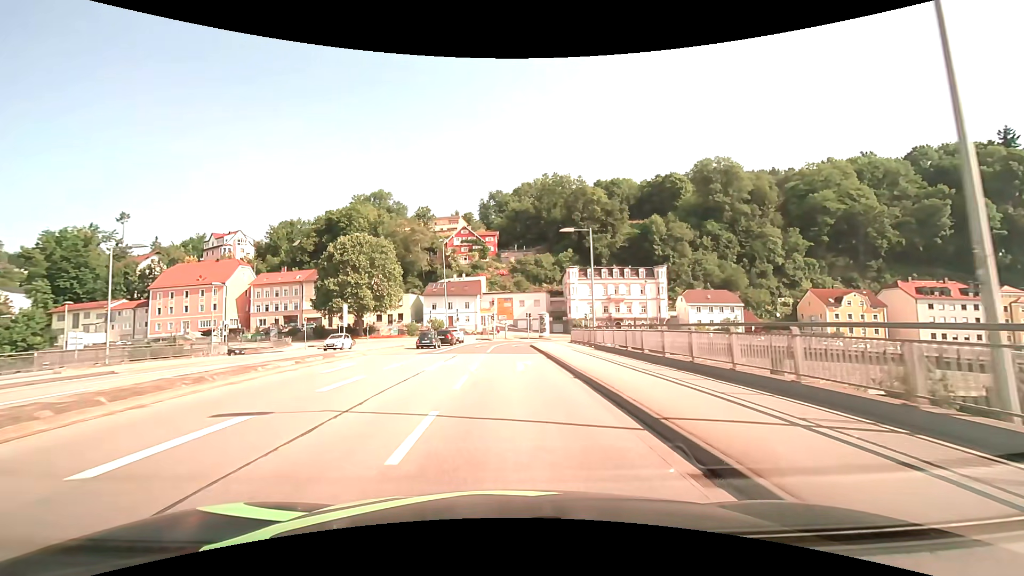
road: primary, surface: asphalt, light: Day
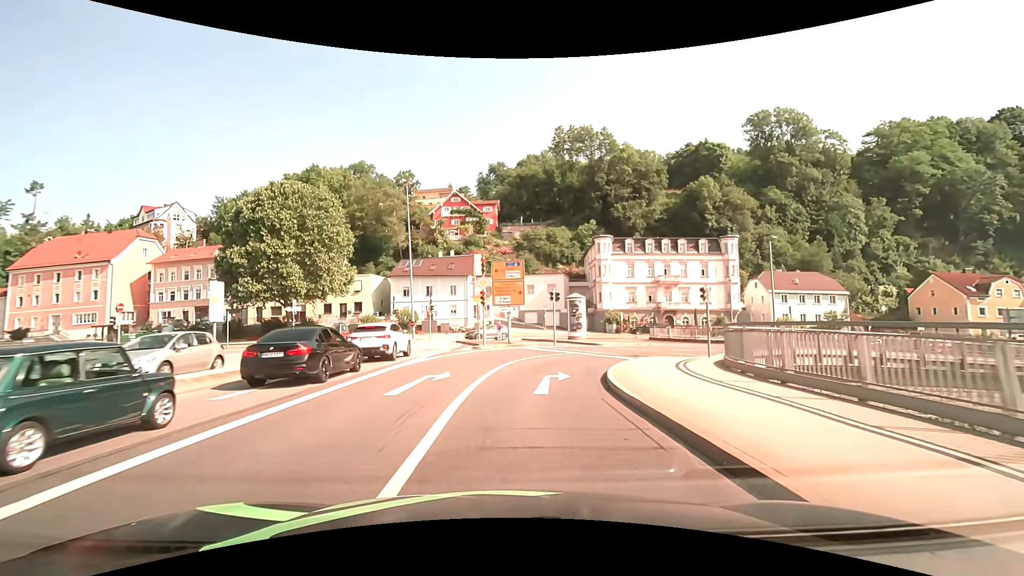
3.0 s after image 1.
(-0.3, +31.1) m; -1°
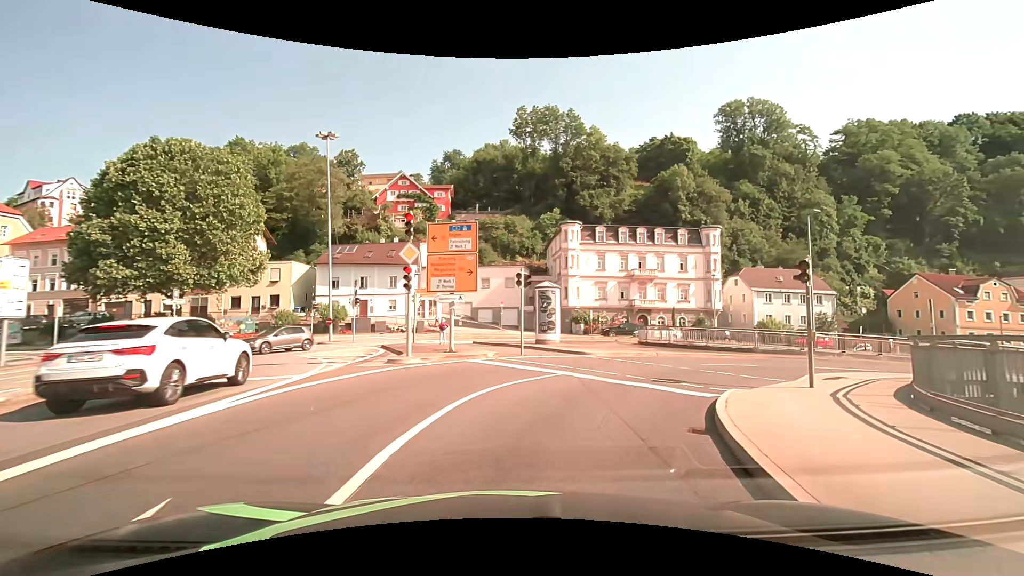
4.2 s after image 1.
(+0.3, +10.7) m; +4°
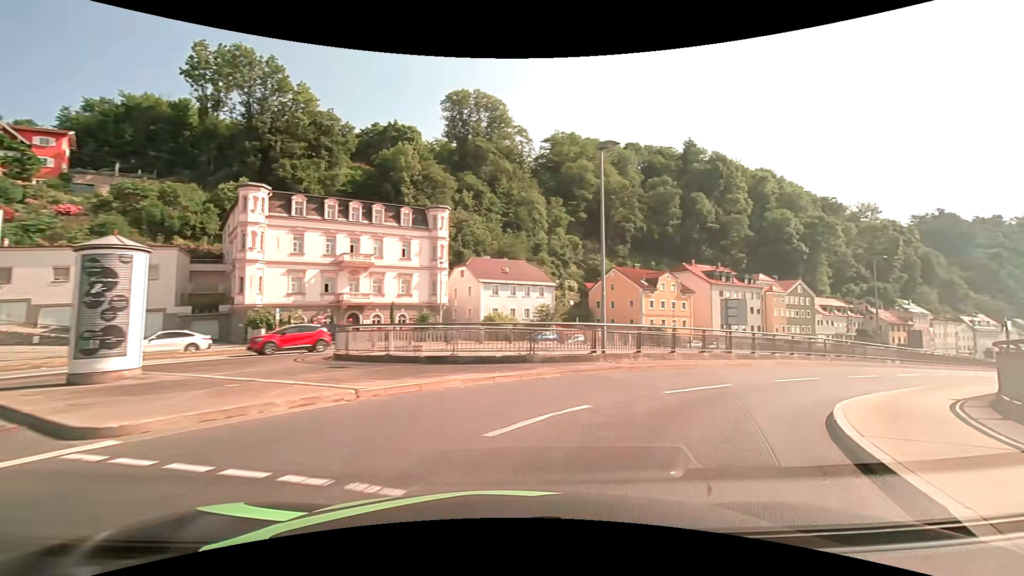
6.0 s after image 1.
(+3.3, +13.5) m; +31°
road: primary_link
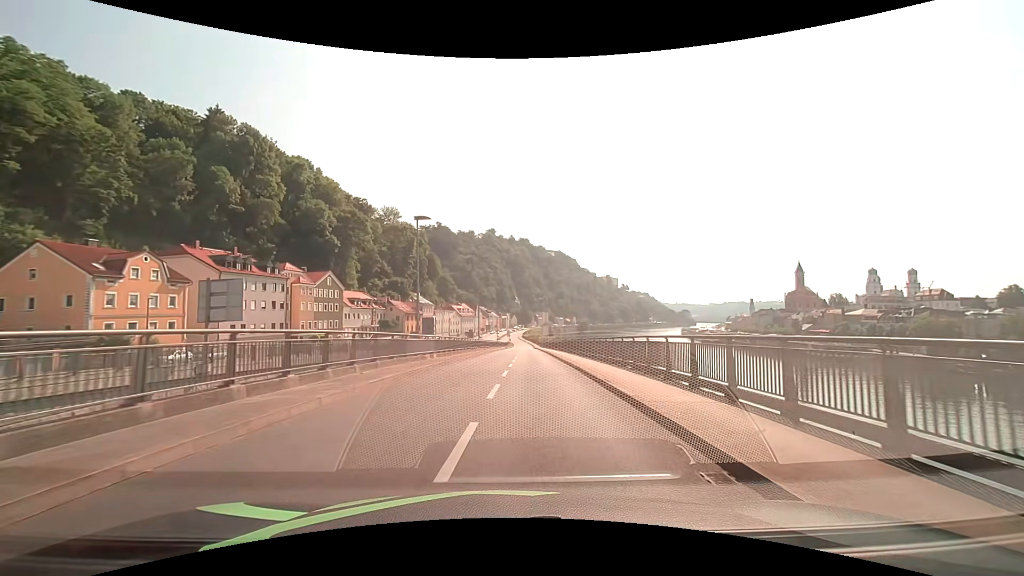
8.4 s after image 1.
(+8.2, +15.7) m; +51°
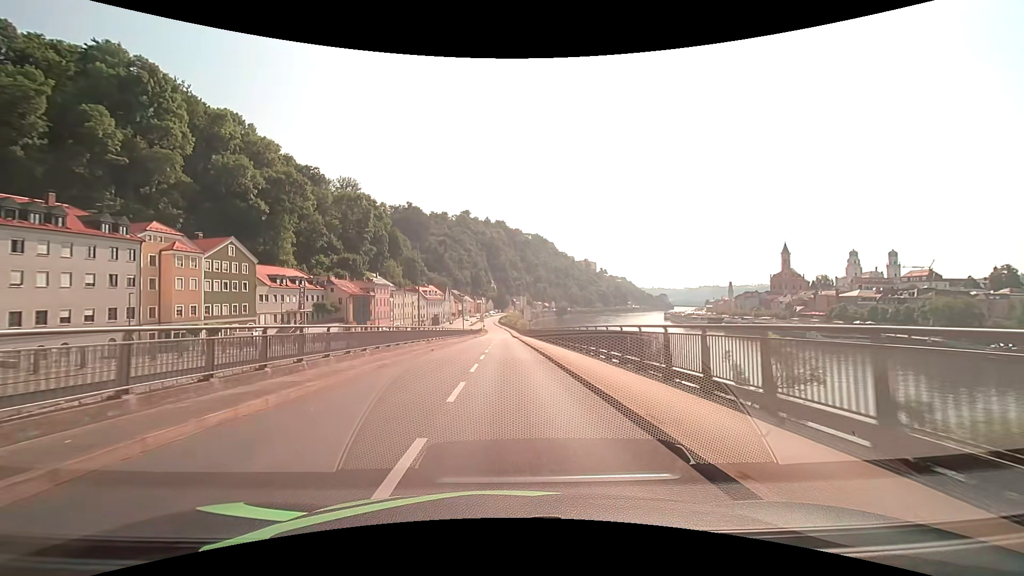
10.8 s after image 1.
(+1.4, +25.9) m; +3°
